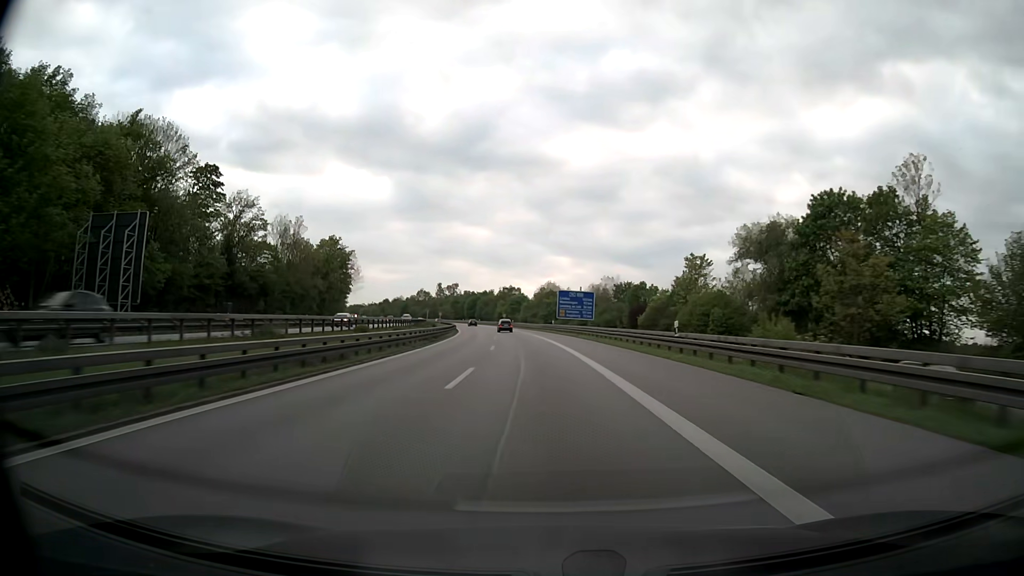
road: motorway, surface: asphalt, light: Day
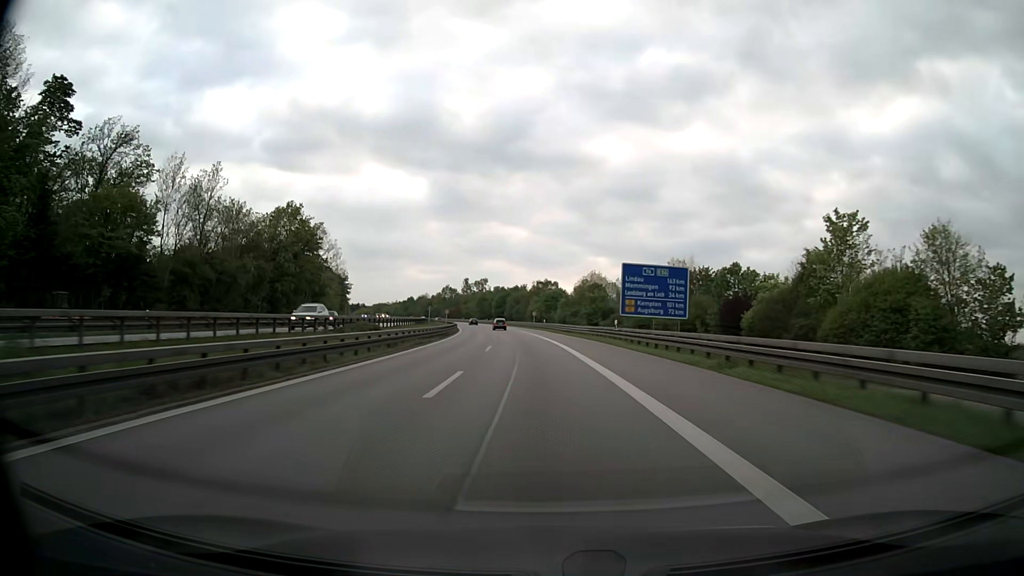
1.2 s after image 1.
(-1.0, +38.1) m; -3°
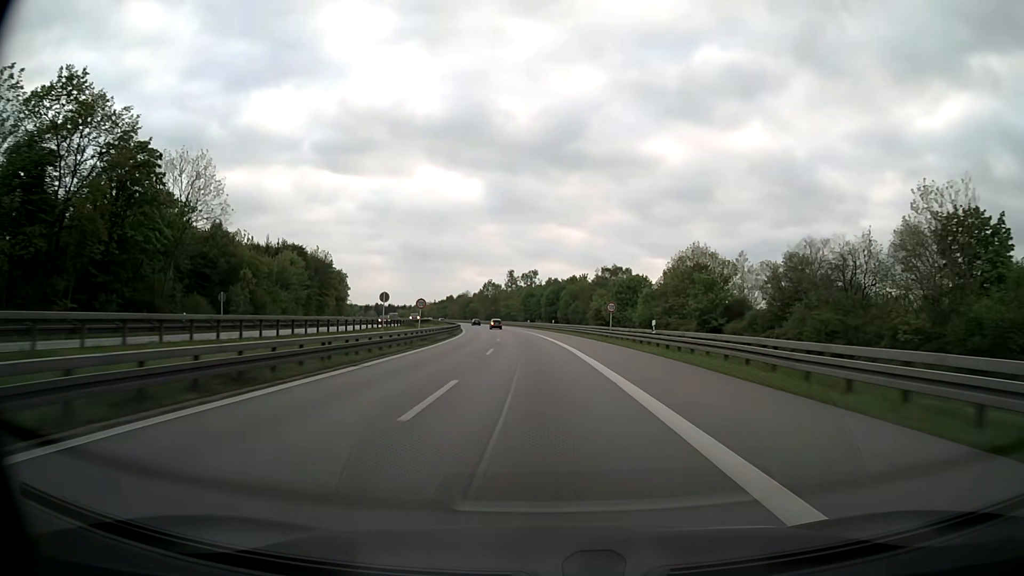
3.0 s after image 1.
(-2.2, +57.0) m; -5°
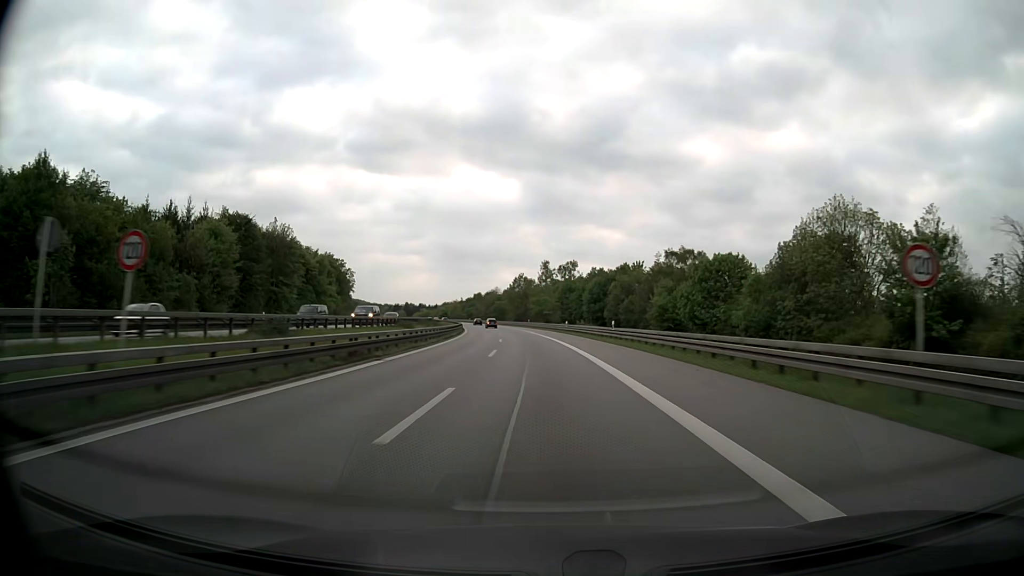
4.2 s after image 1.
(-1.0, +38.0) m; -3°
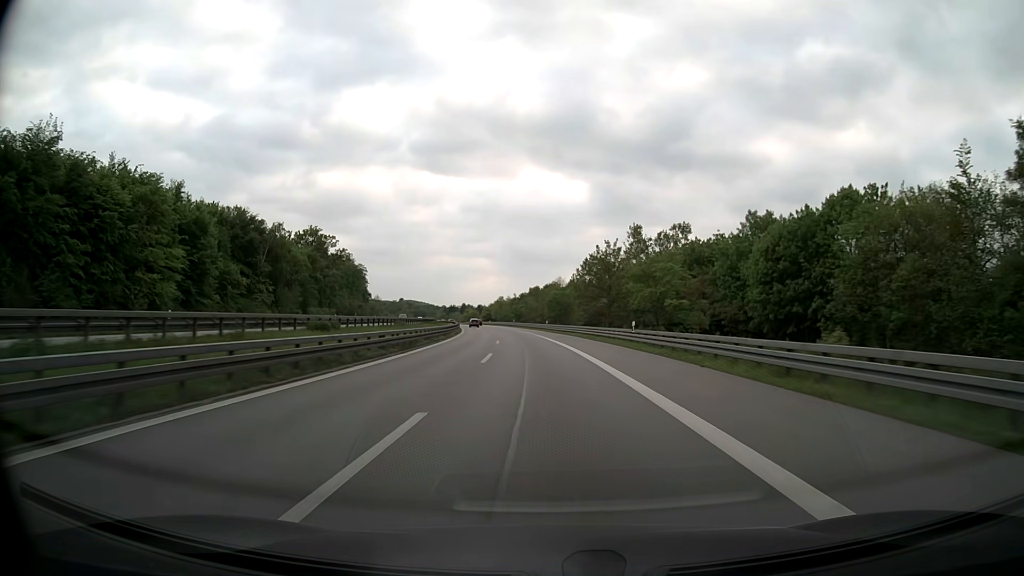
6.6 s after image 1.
(-4.2, +76.0) m; -6°
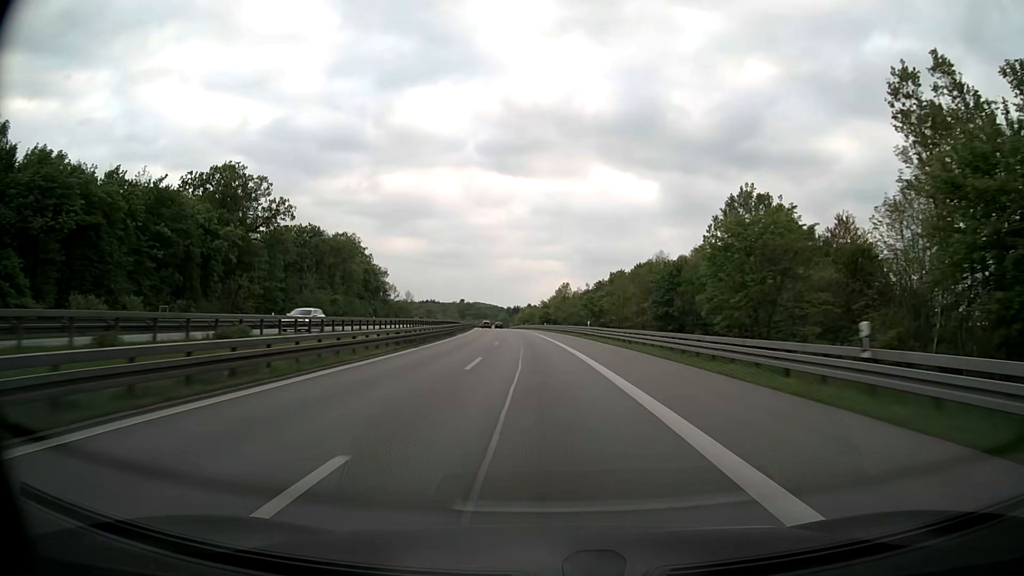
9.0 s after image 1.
(-4.1, +76.0) m; -6°
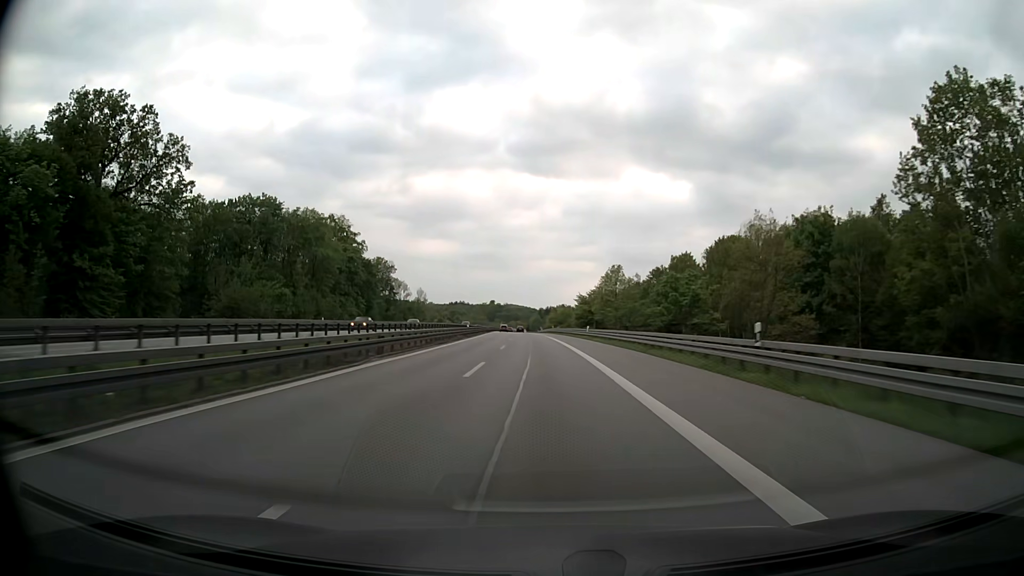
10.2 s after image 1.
(-1.1, +38.1) m; -3°
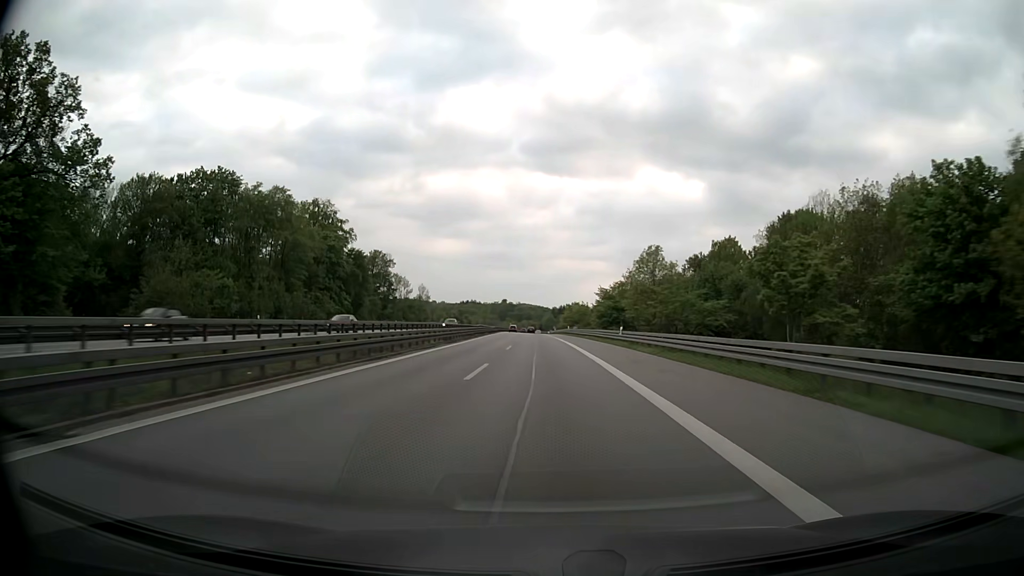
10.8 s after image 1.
(-0.2, +19.1) m; -1°
(0, +10) (0, +20) (0, +30) (-1, +40) (-1, +50) (-1, +60) (-2, +70) (-2, +80) (-2, +90) (-3, +100) m
